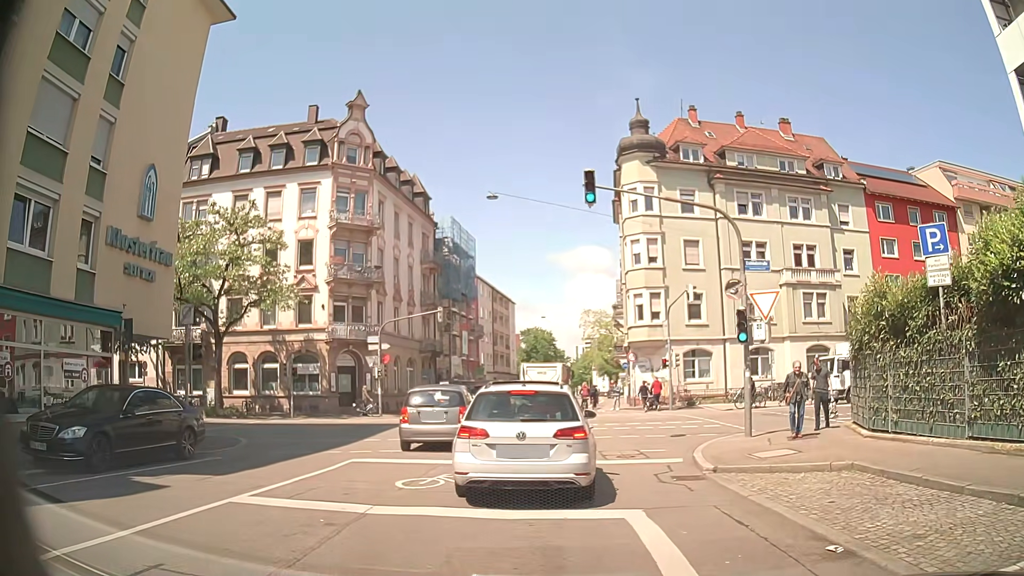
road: residential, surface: asphalt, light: Day
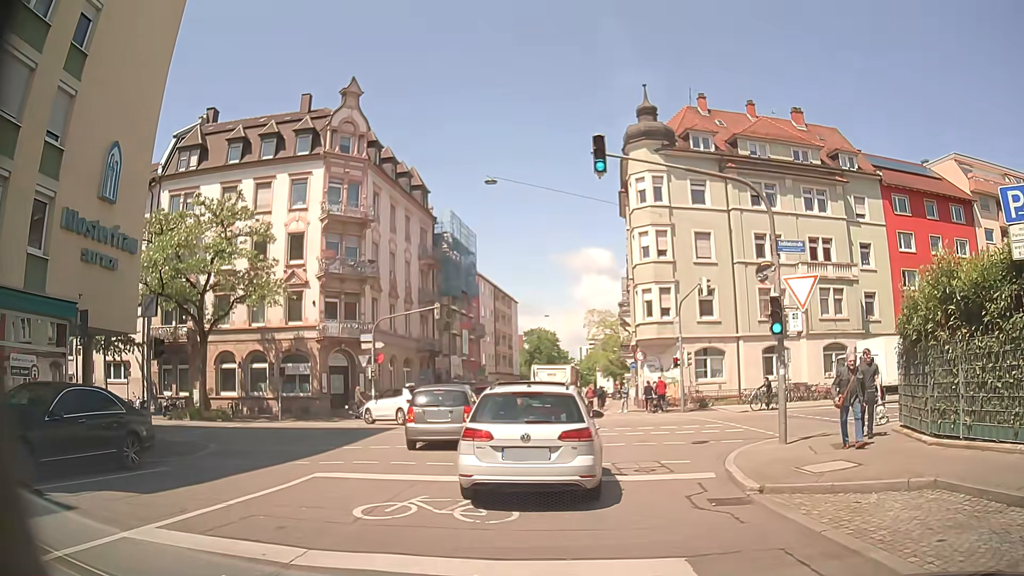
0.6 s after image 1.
(0.0, +2.3) m; -1°
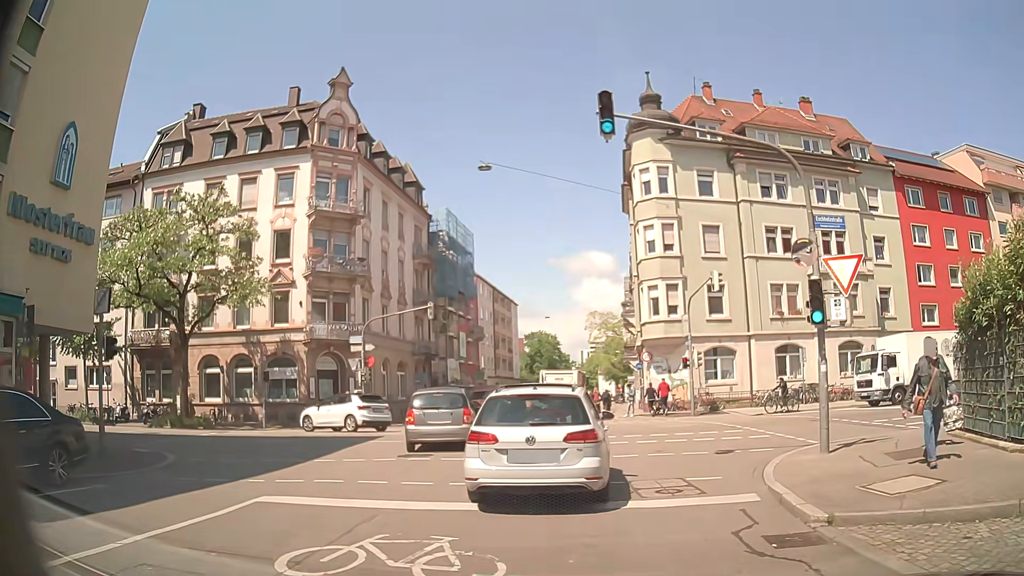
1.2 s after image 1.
(0.0, +2.2) m; 0°
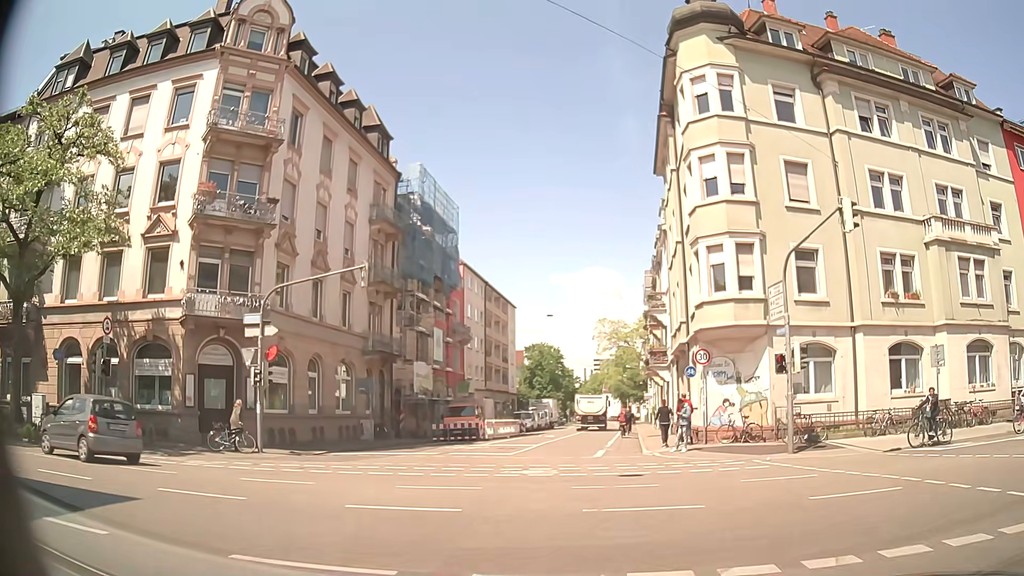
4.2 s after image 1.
(-0.3, +14.0) m; -2°
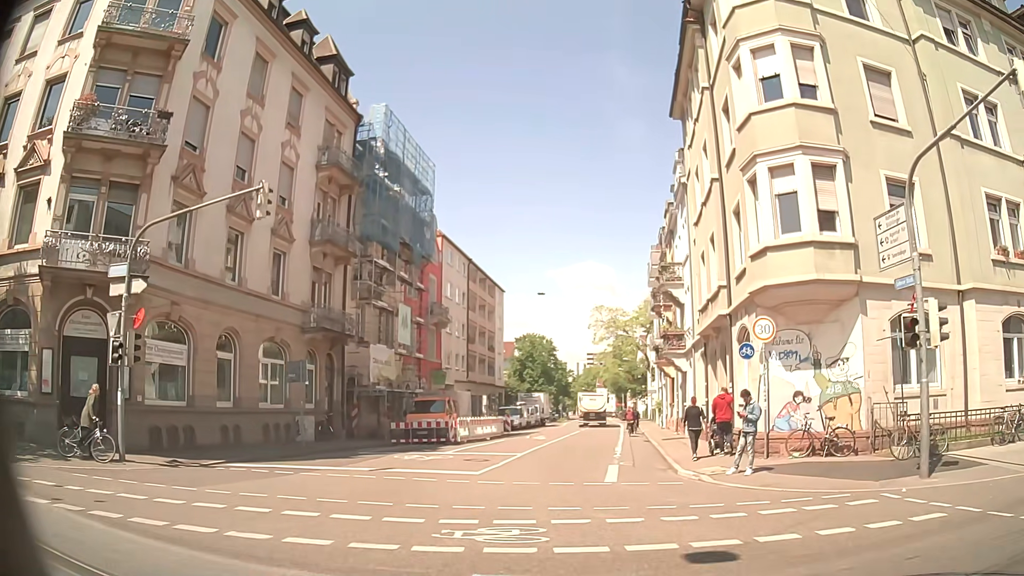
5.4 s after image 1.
(+0.1, +7.9) m; +1°
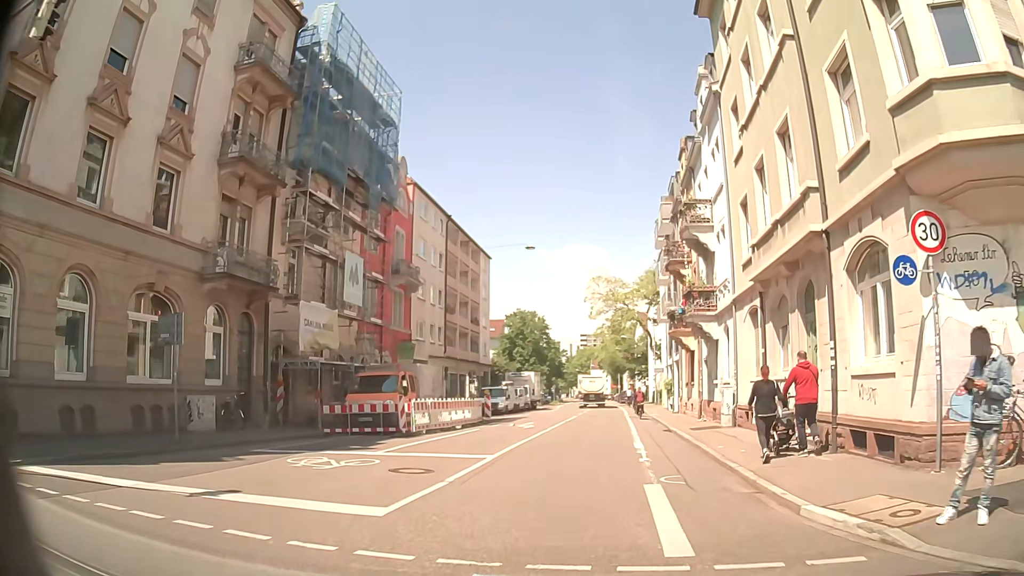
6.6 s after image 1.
(+0.1, +8.2) m; 0°
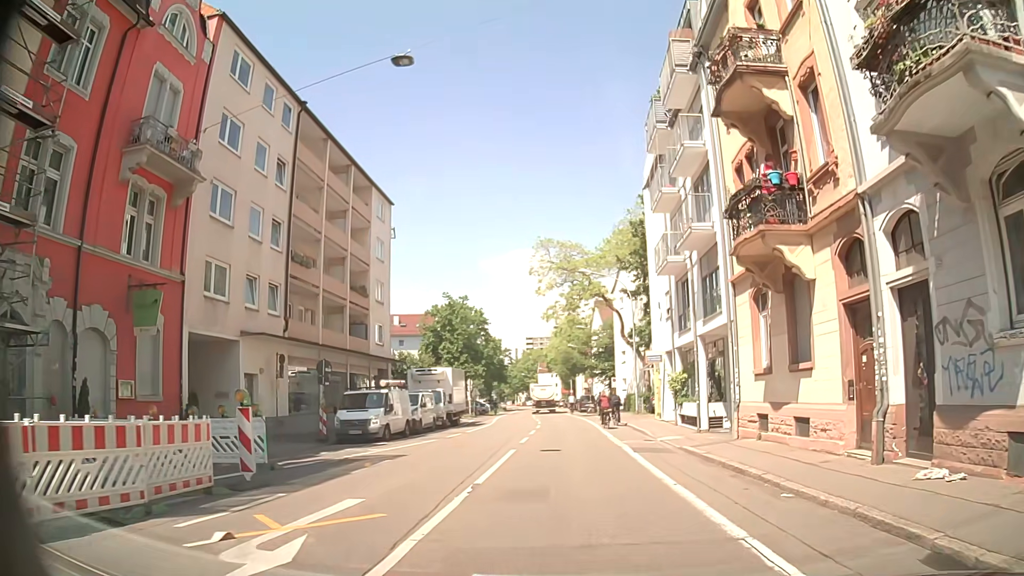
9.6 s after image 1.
(+1.1, +21.6) m; +6°
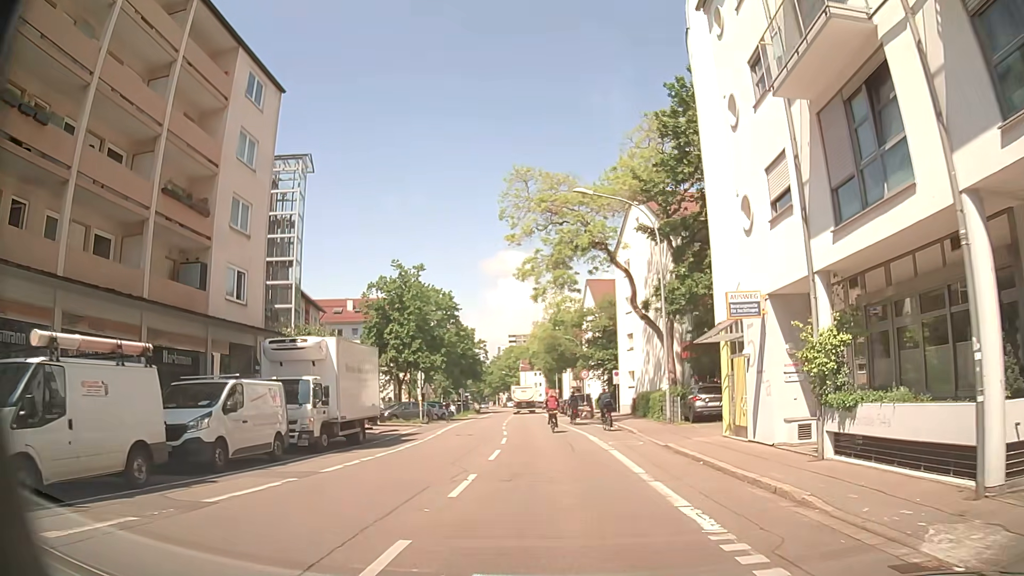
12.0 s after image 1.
(-0.2, +18.0) m; -1°
(0, +10) (0, +20) (0, +30) (-1, +40) (-1, +50) (-1, +60) (-1, +70) (-2, +80) (-2, +90) (-3, +100) m
